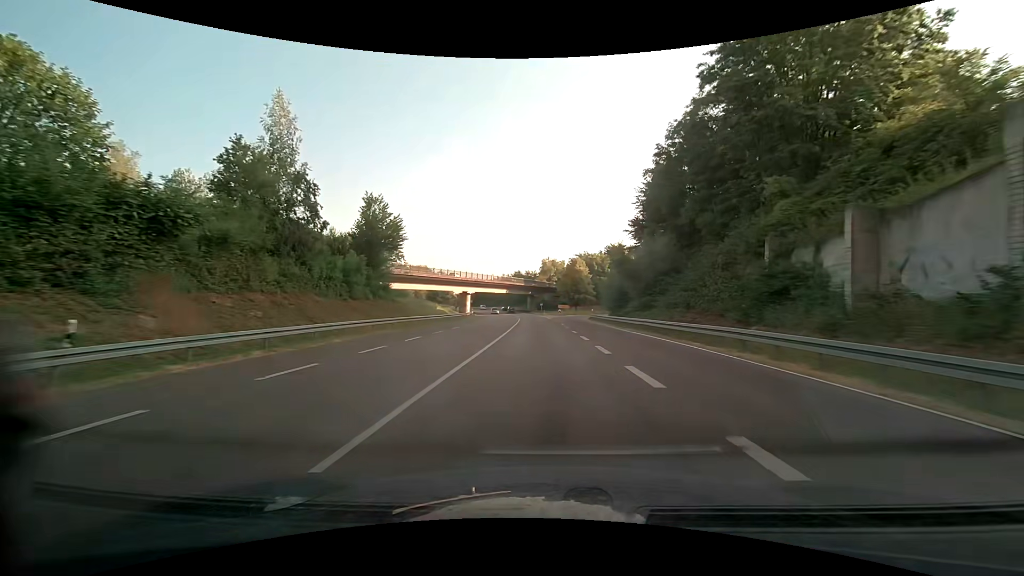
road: primary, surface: asphalt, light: Day
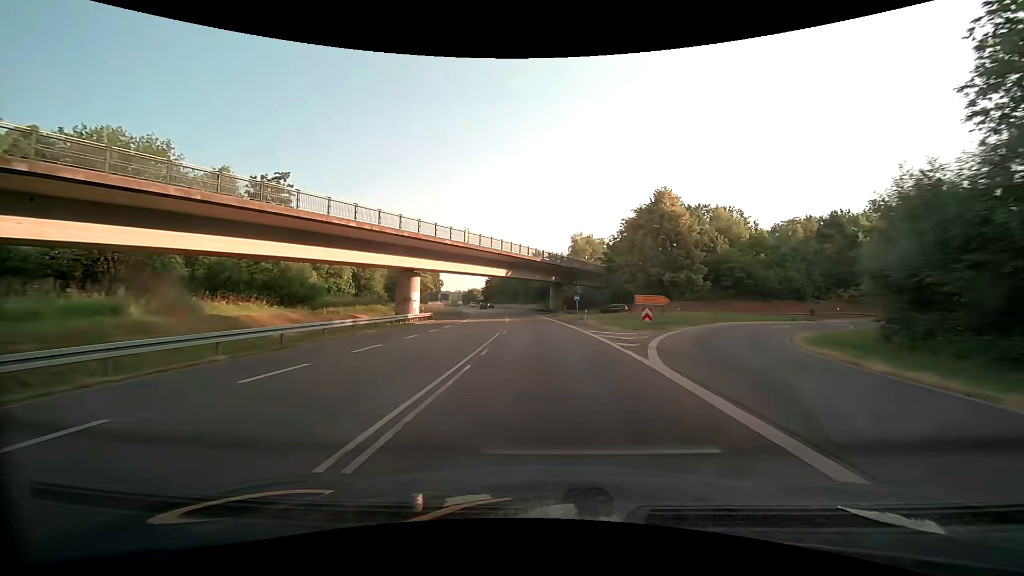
(-1.1, +59.7) m; -3°
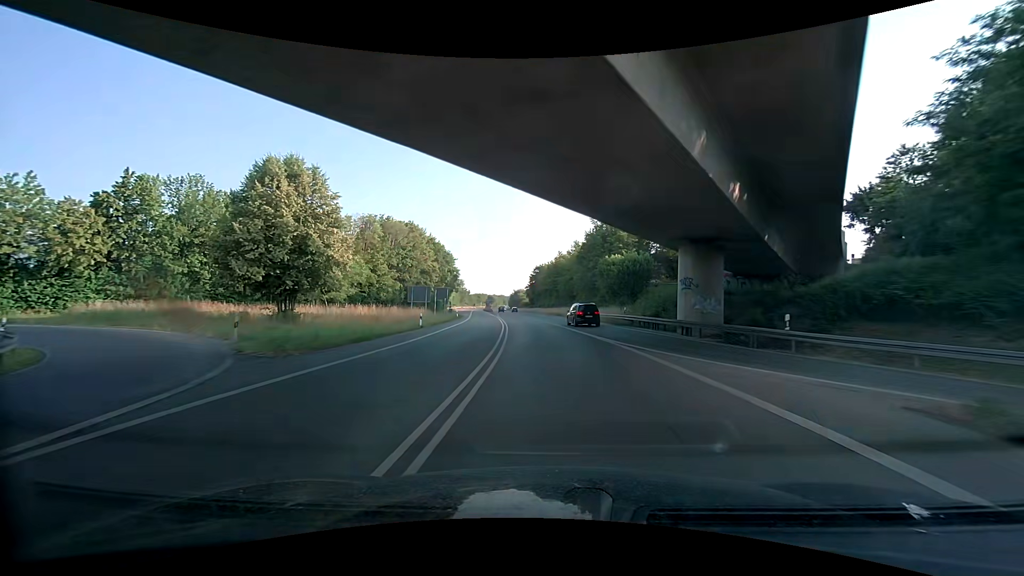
(-3.2, +59.8) m; -6°
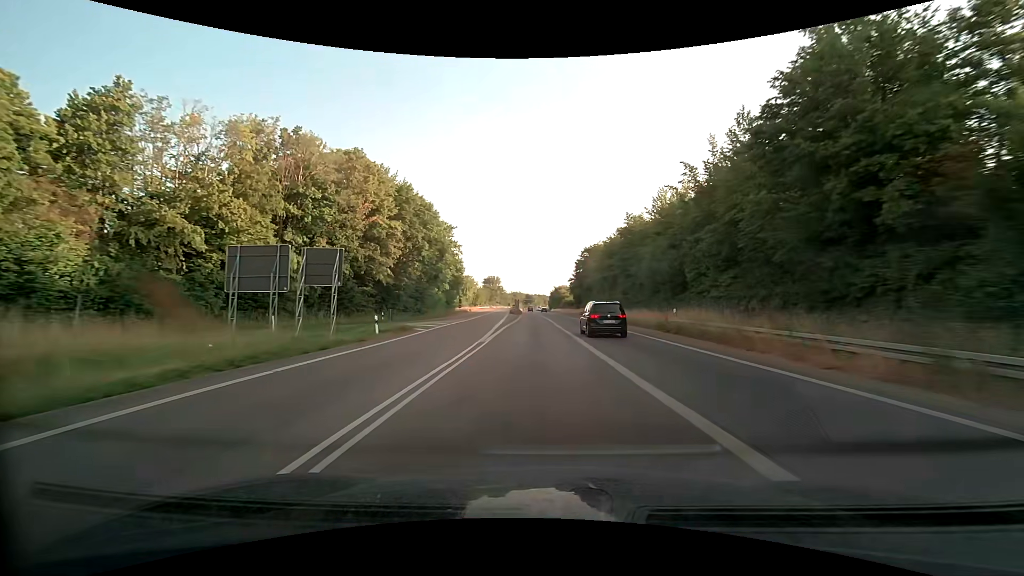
(-2.6, +49.1) m; -5°
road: trunk
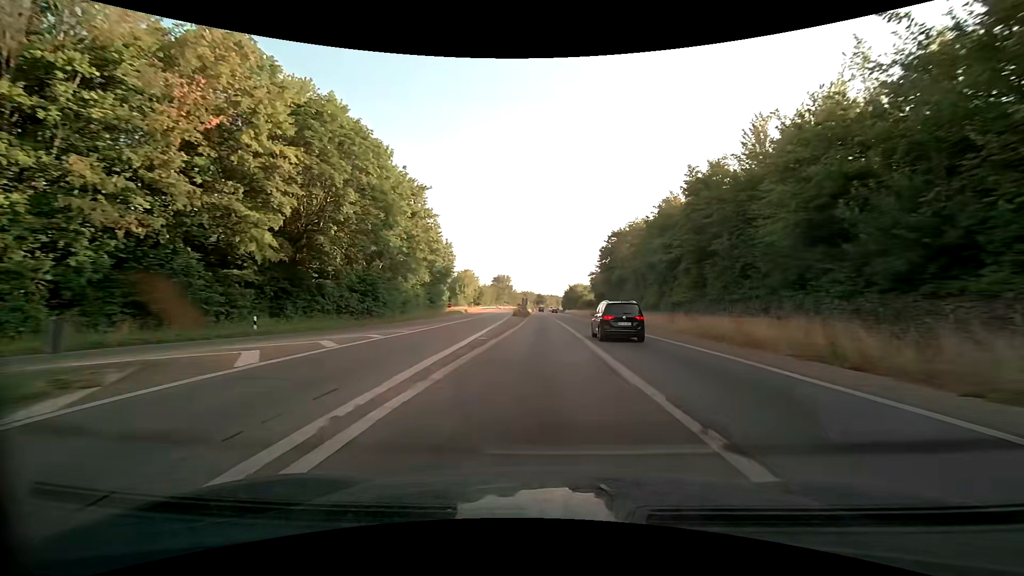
(-0.3, +24.7) m; -1°
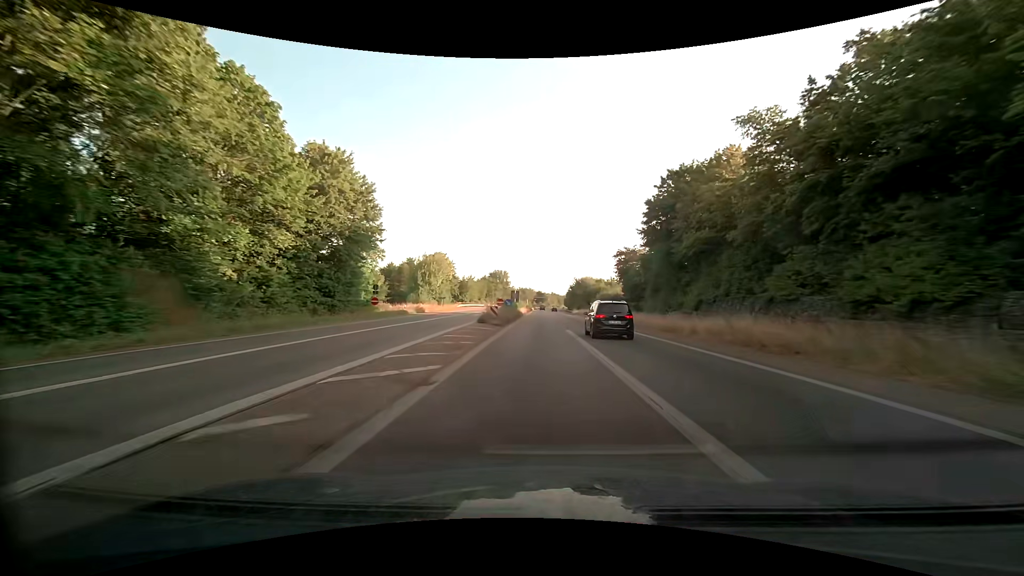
(-0.1, +37.2) m; 0°
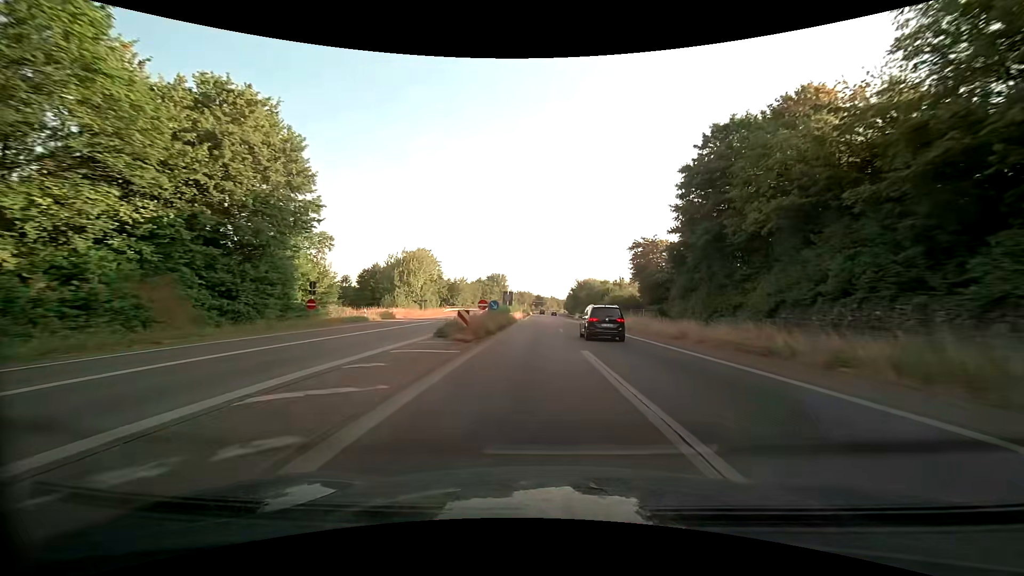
(0.0, +12.6) m; +1°
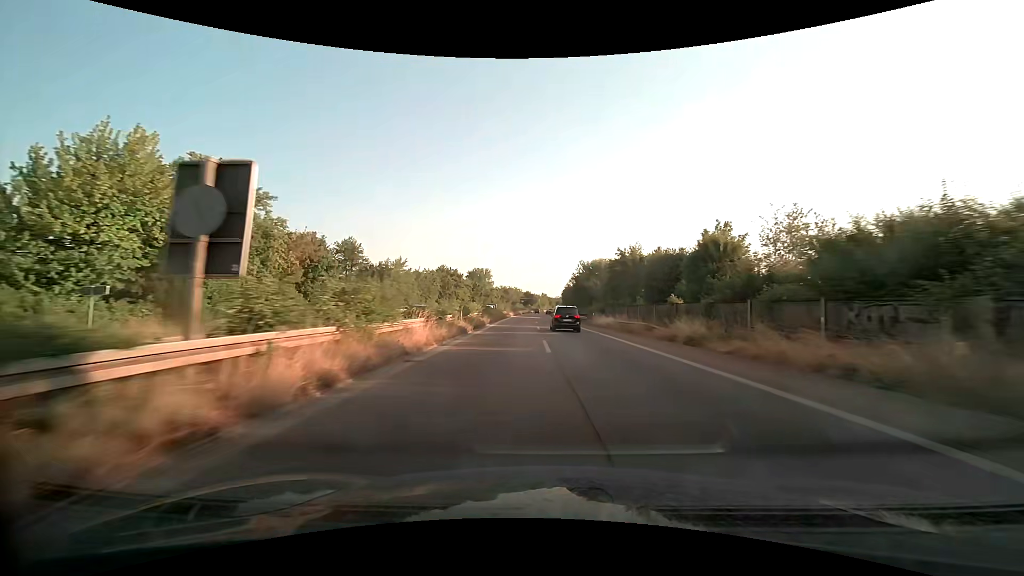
(+0.1, +51.7) m; +1°
(0, +10) (0, +20) (0, +30) (0, +40) (0, +50) (0, +60) (0, +70) (0, +80) (0, +90) (0, +100) m
